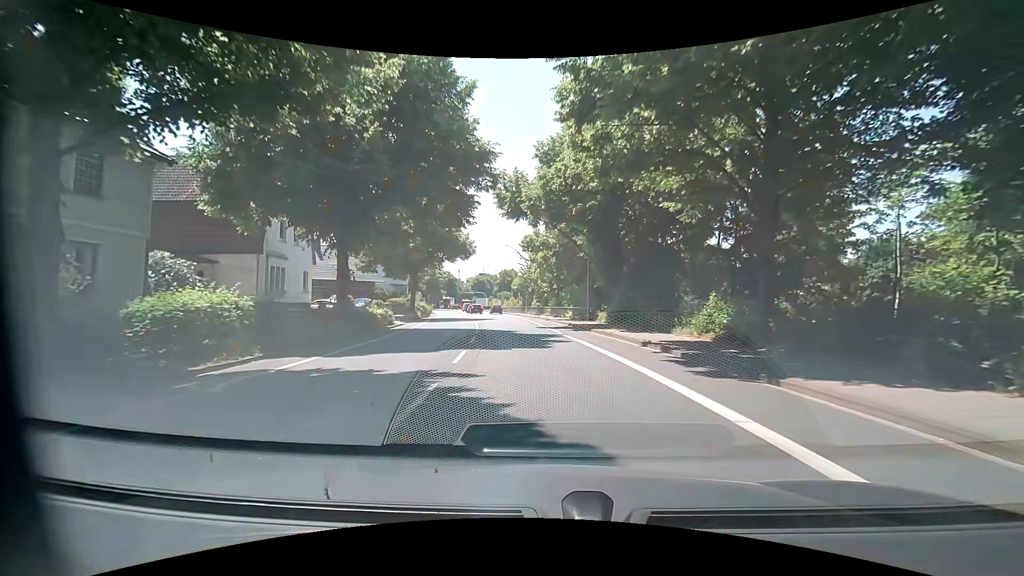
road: primary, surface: asphalt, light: Day
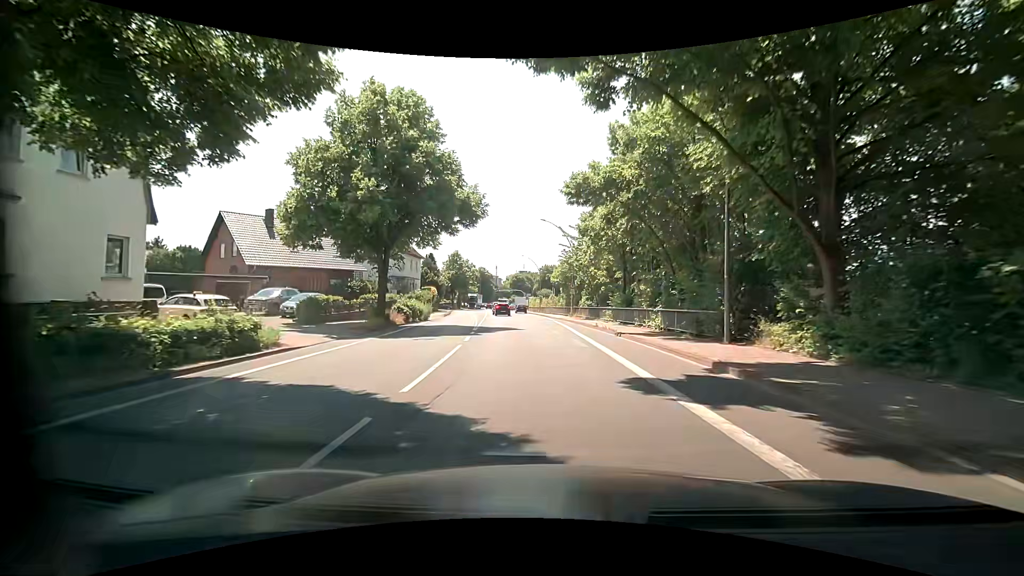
(-0.9, +20.7) m; -5°
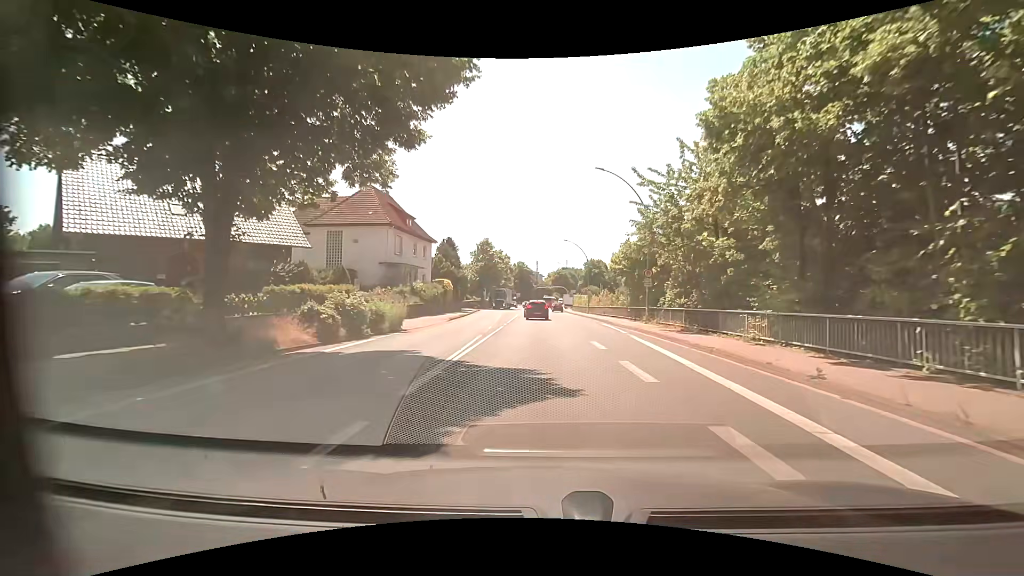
(-0.7, +18.3) m; -4°
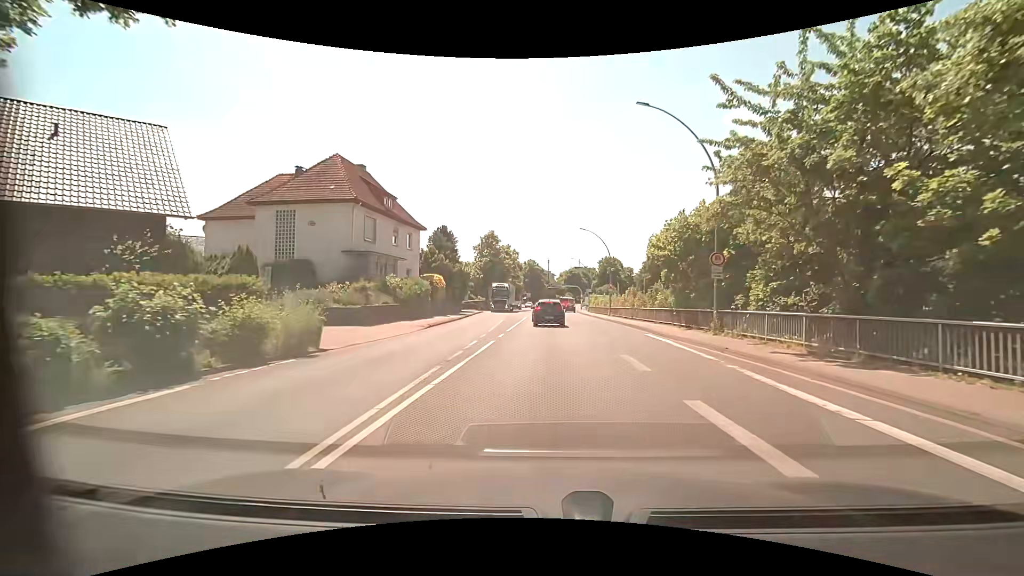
(-0.3, +10.2) m; -1°
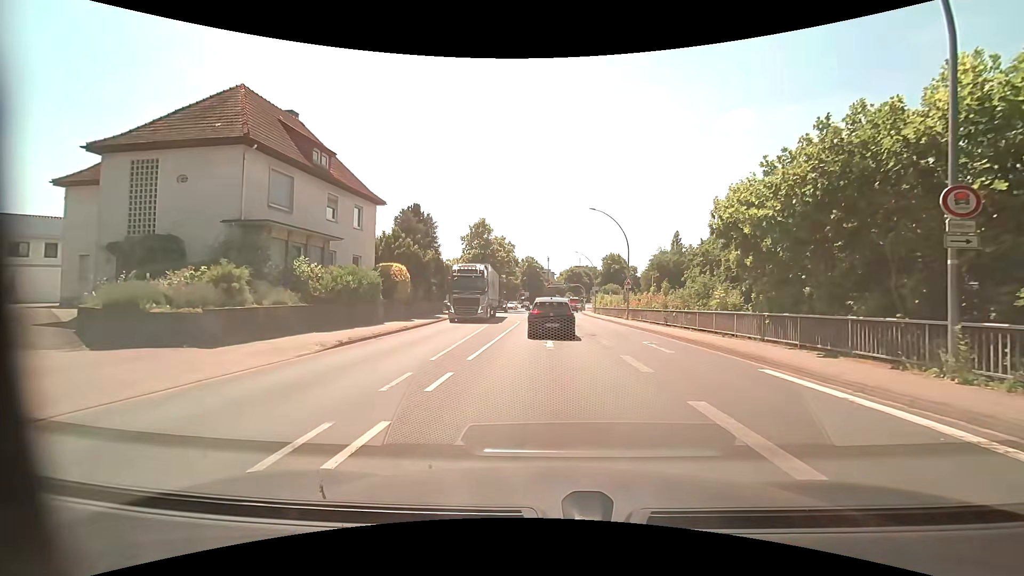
(-0.2, +11.7) m; 0°
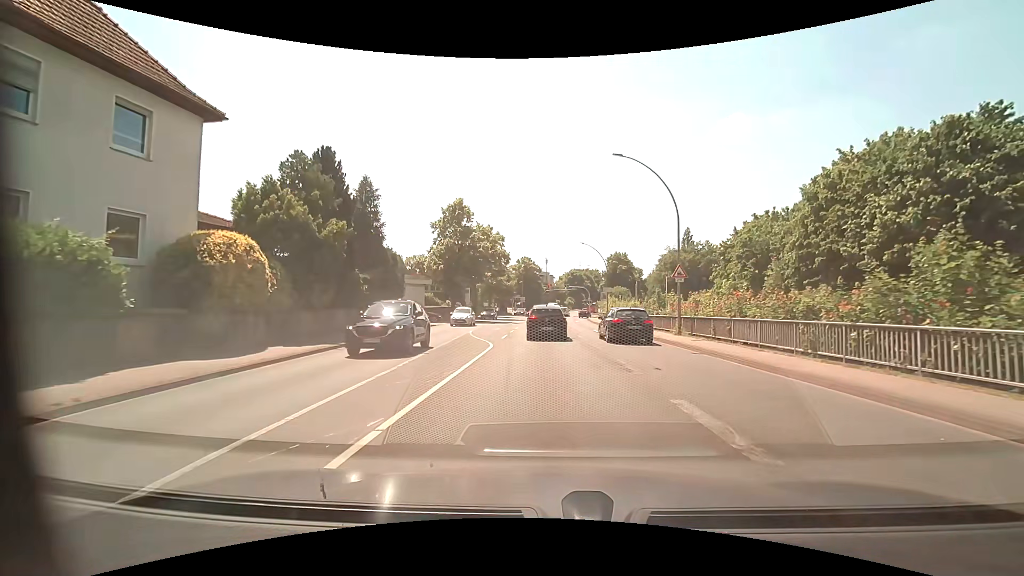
(+0.1, +17.7) m; +1°
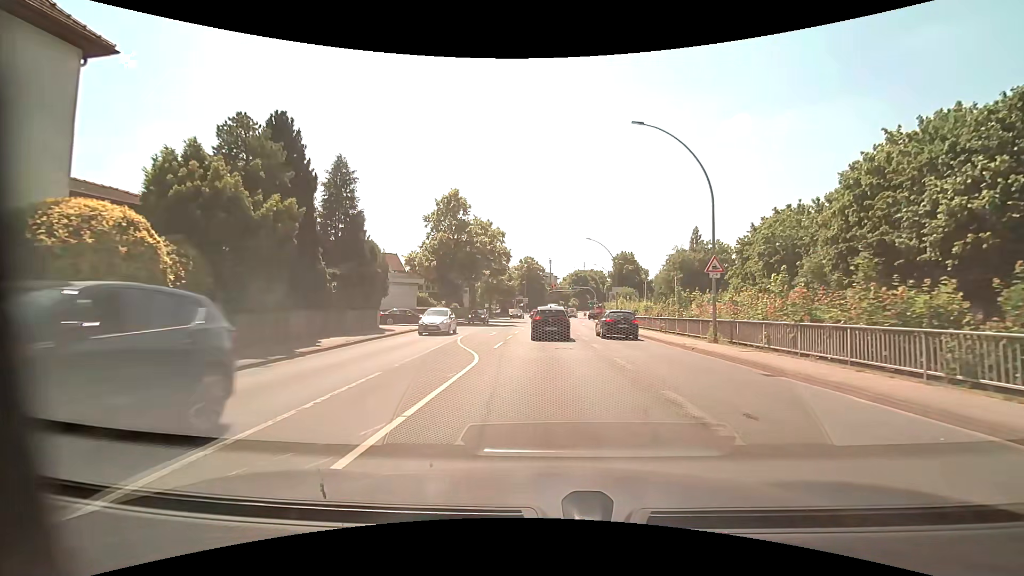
(0.0, +5.0) m; -1°
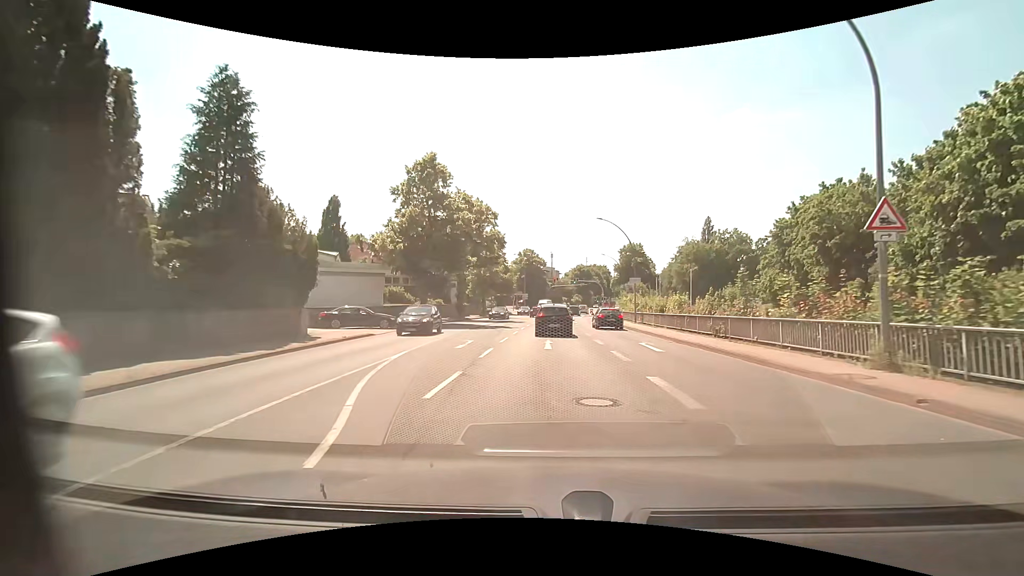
(0.0, +10.8) m; 0°
(0, +10) (0, +20) (0, +30) (0, +40) (+1, +50) (+2, +60) (+2, +70) (+4, +80) (+5, +90) (+6, +100) m
